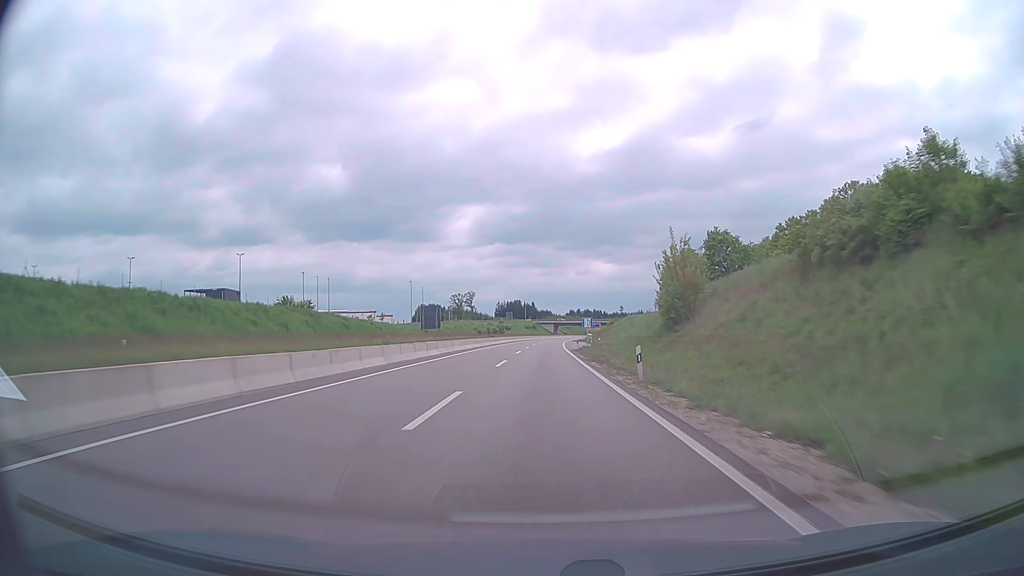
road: trunk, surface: asphalt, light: Day
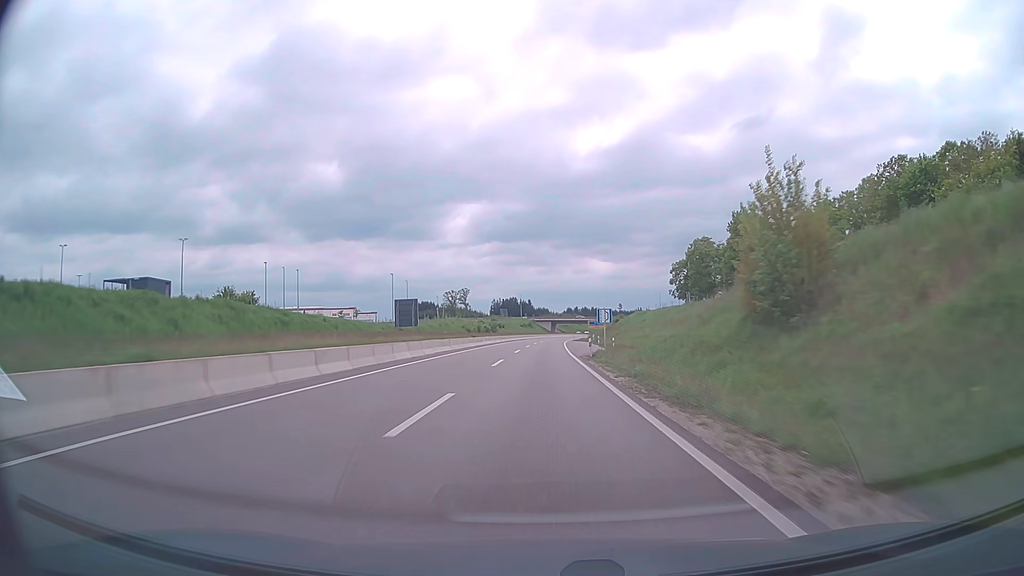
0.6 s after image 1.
(+0.1, +18.7) m; 0°
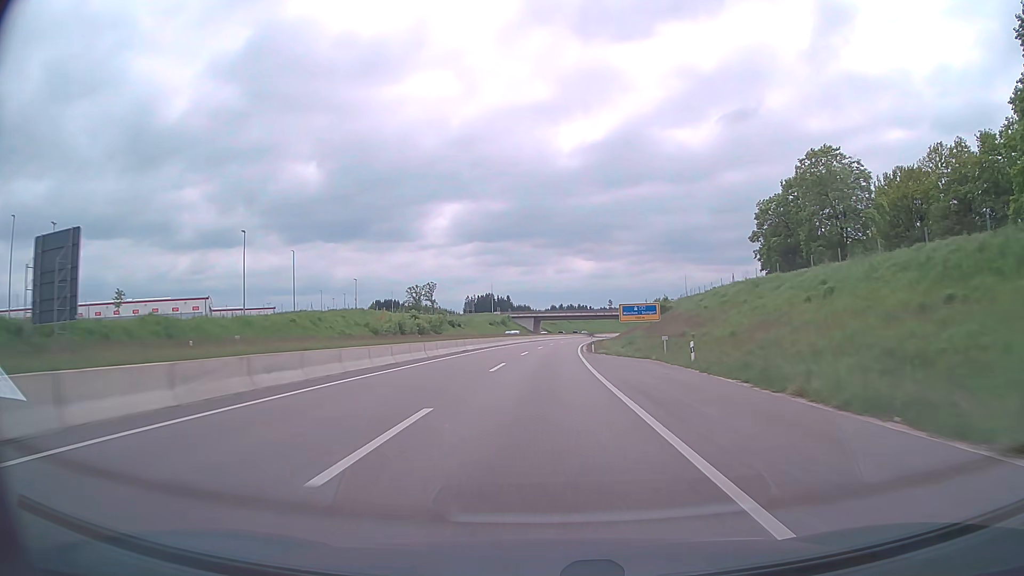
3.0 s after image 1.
(+0.7, +75.0) m; +1°
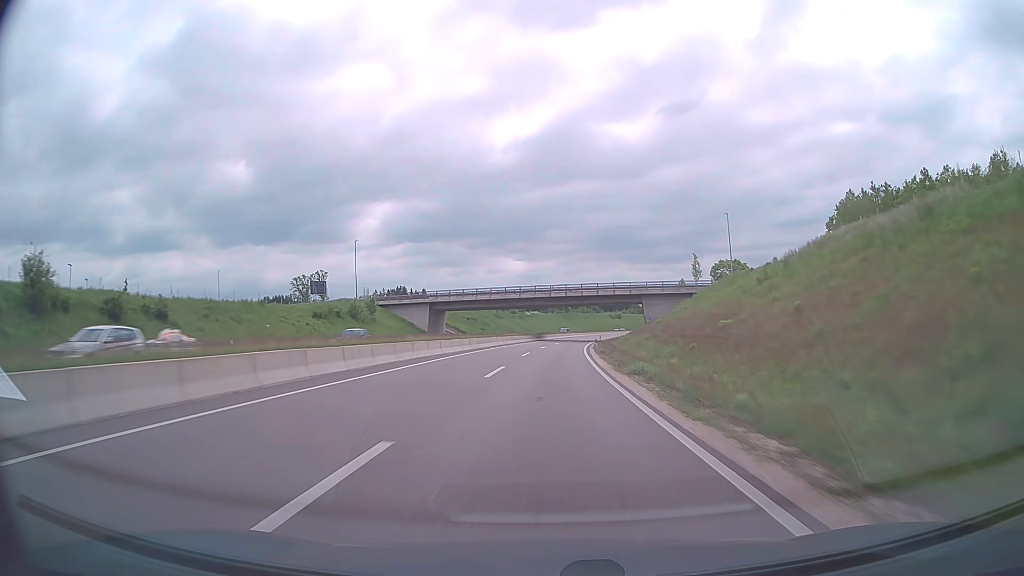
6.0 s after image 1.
(+3.8, +93.8) m; +6°
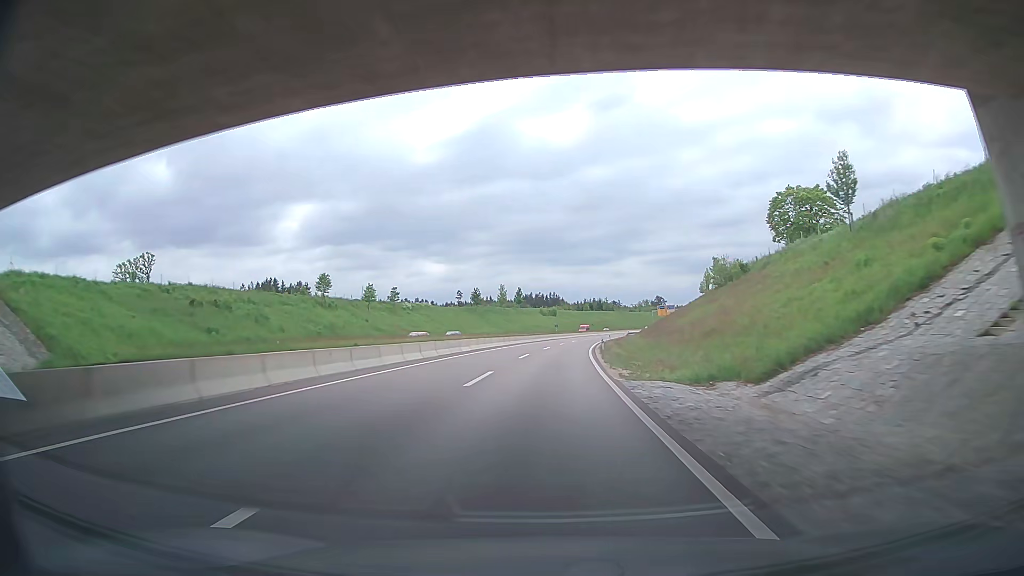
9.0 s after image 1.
(+5.7, +93.1) m; +7°
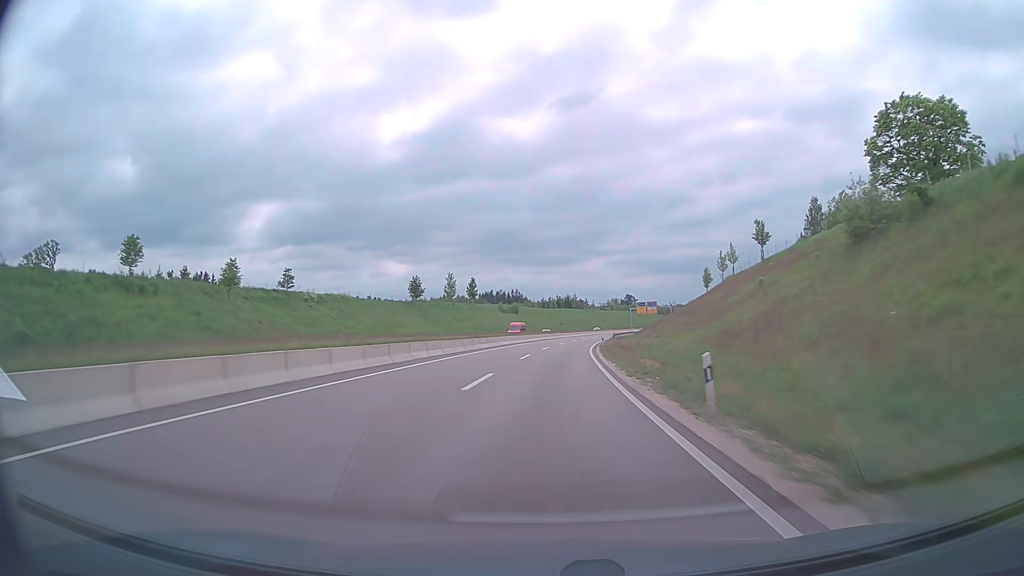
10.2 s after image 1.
(+0.9, +37.3) m; +3°
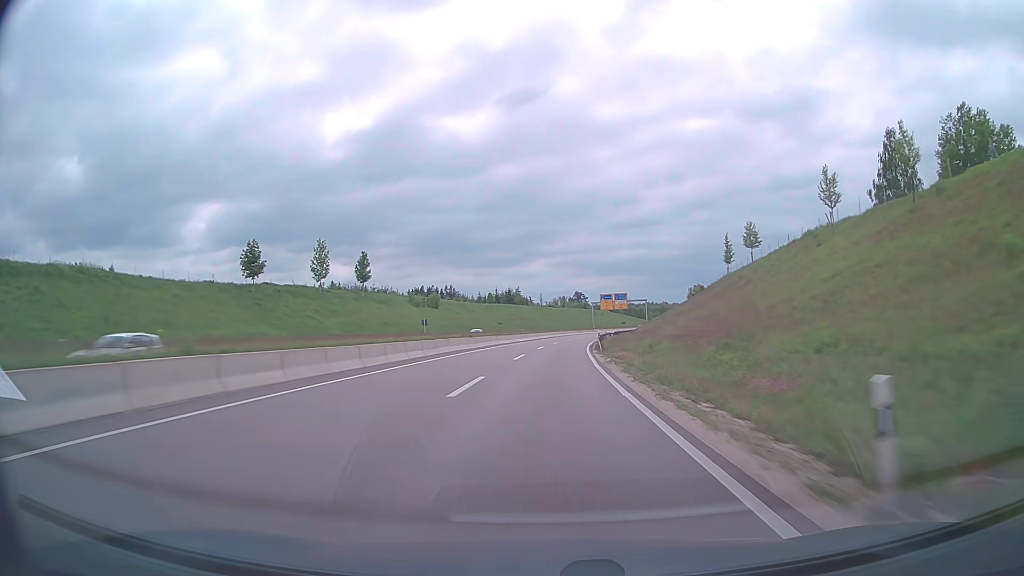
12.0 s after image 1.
(+2.4, +55.7) m; +5°
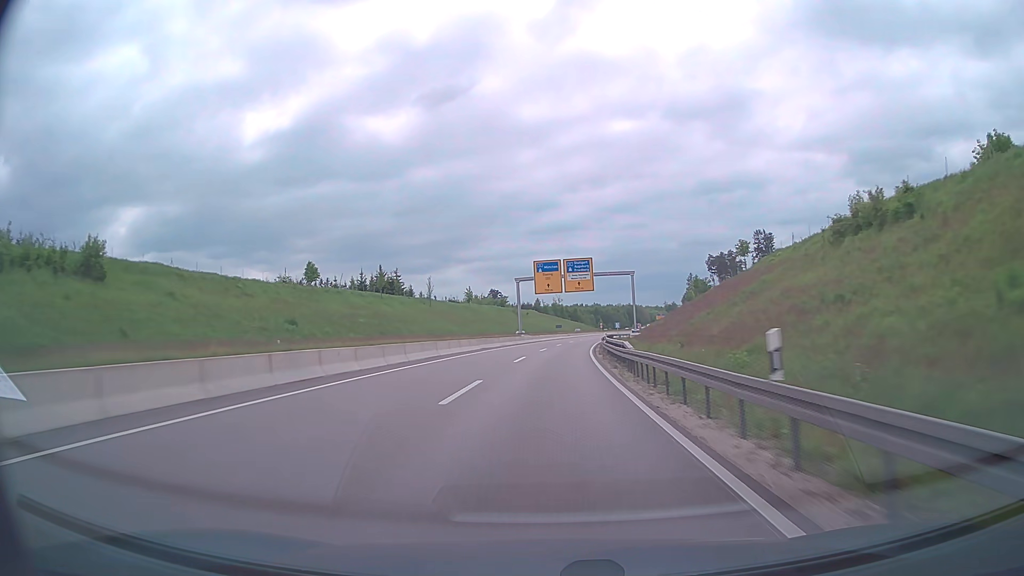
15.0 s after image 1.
(+5.5, +91.1) m; +7°
(0, +10) (0, +20) (+1, +30) (+1, +40) (+2, +50) (+2, +60) (+3, +70) (+4, +80) (+6, +90) (+7, +100) m
